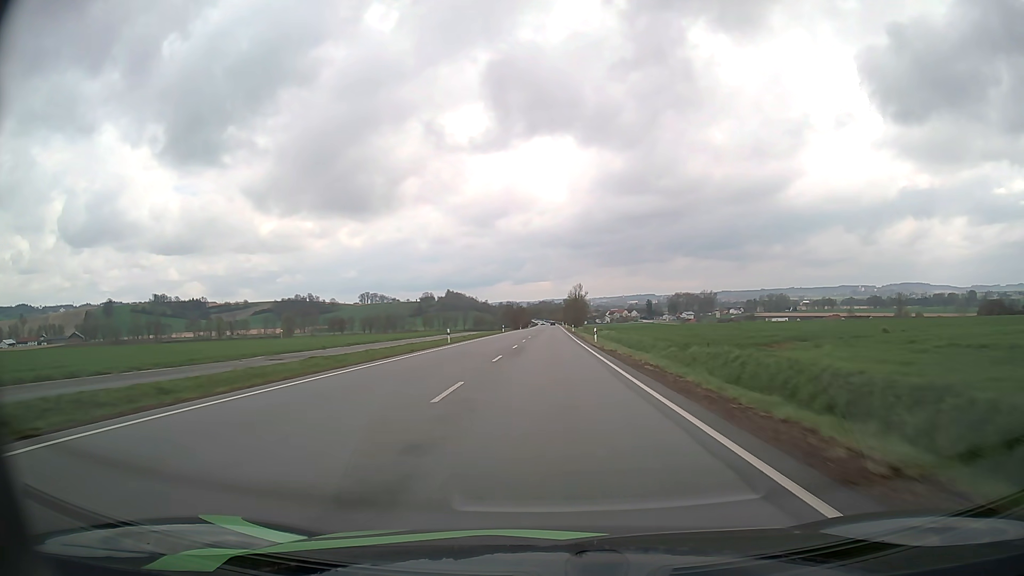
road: primary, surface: asphalt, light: Day
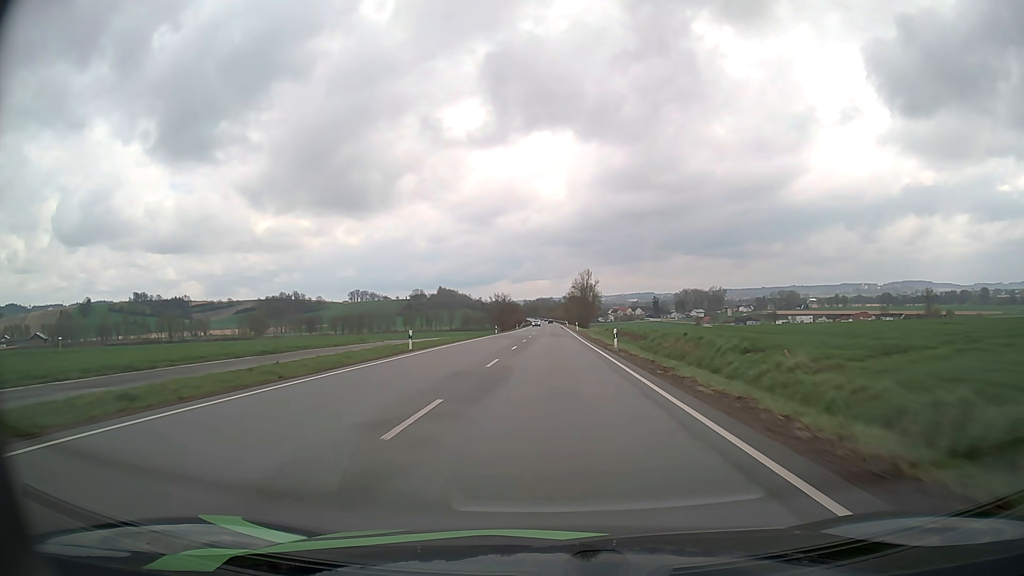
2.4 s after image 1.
(+0.2, +63.8) m; 0°
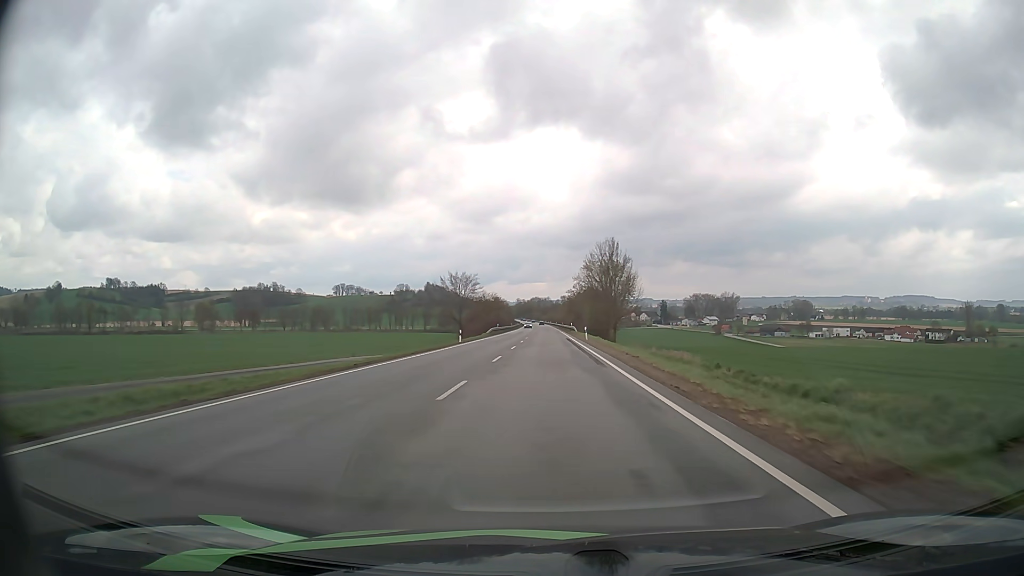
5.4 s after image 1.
(+0.4, +79.8) m; 0°
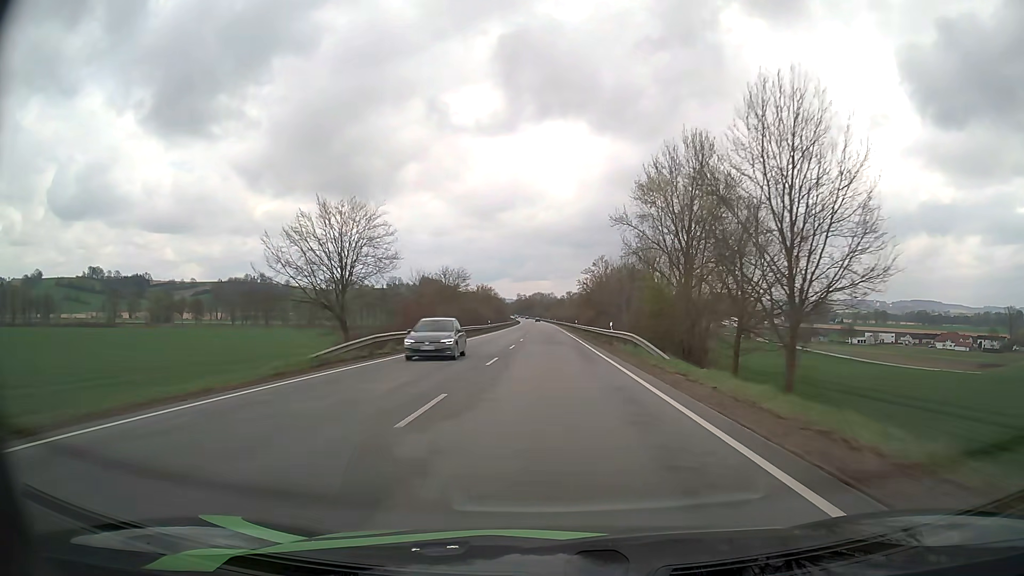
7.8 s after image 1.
(0.0, +63.8) m; 0°
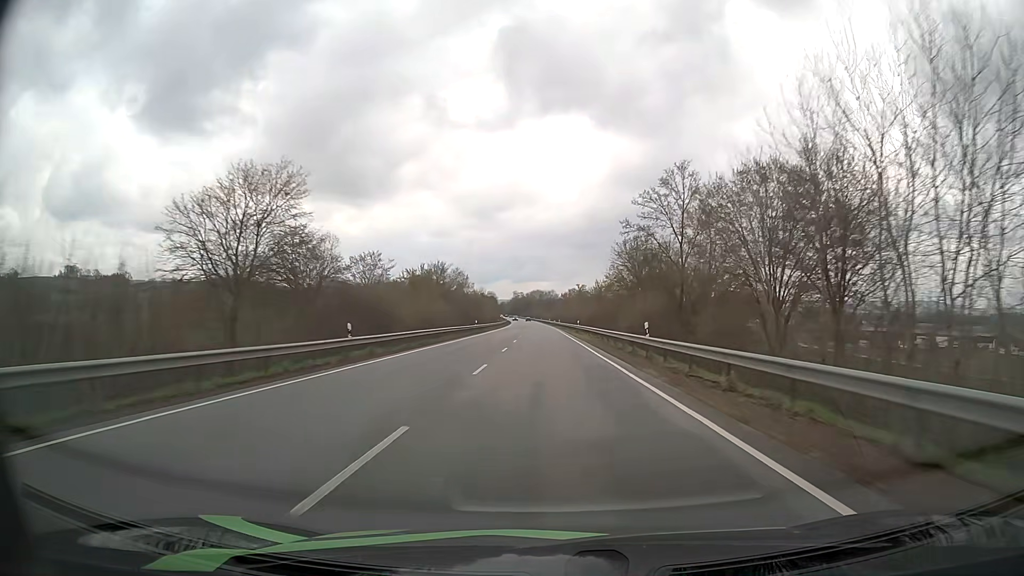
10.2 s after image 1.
(0.0, +63.8) m; 0°
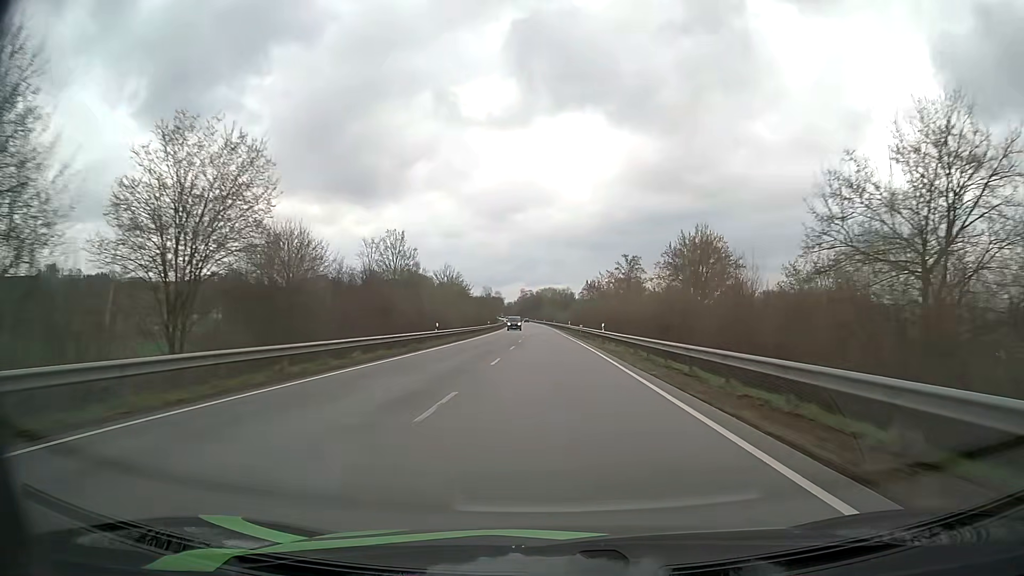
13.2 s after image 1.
(-0.8, +79.7) m; -1°
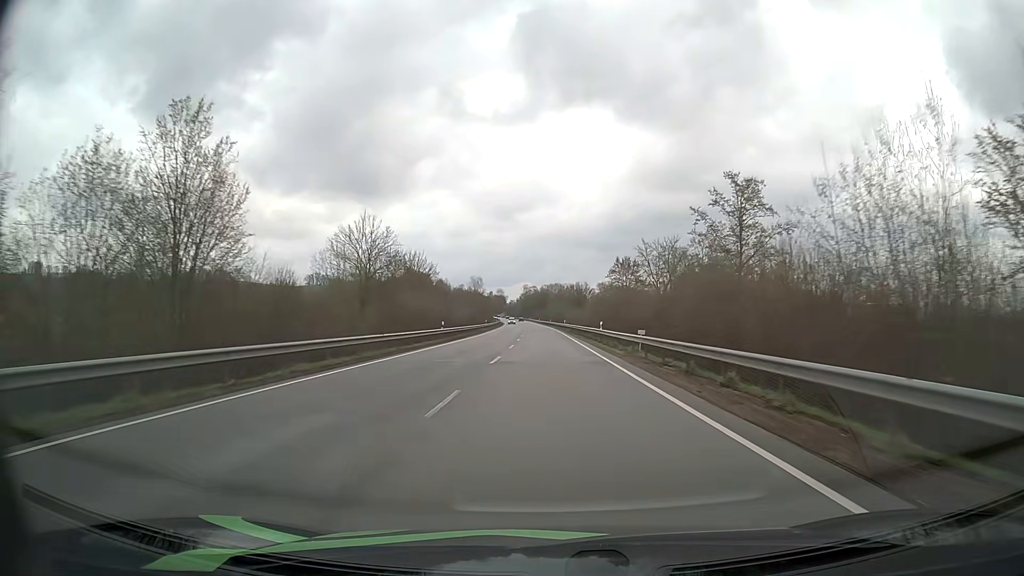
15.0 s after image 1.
(-0.3, +47.9) m; 0°
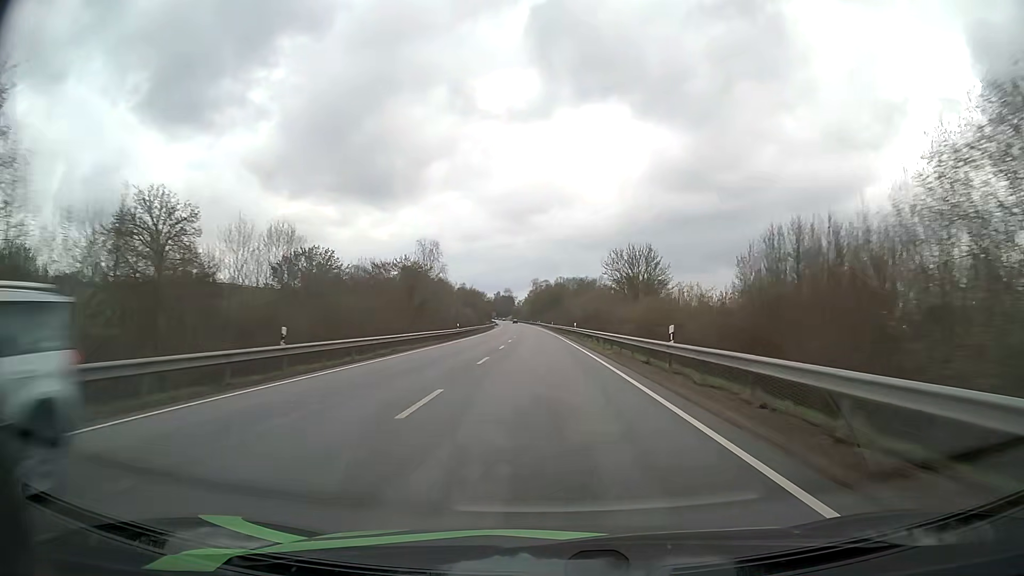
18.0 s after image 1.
(-0.6, +79.7) m; -1°
(0, +10) (0, +20) (0, +30) (0, +40) (-1, +50) (-1, +60) (-1, +70) (-2, +80) (-2, +90) (-2, +100) m
